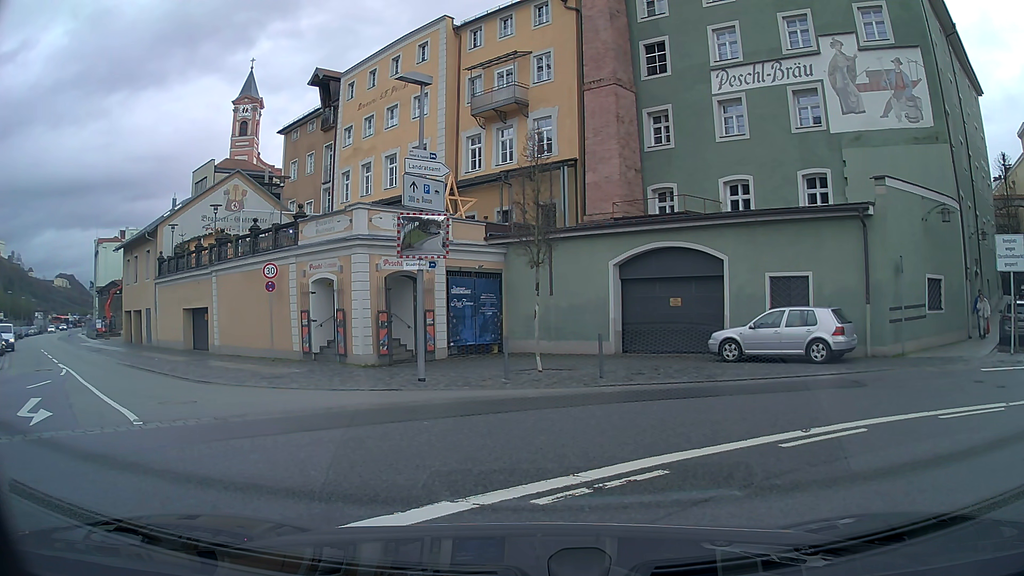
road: residential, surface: asphalt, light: Day
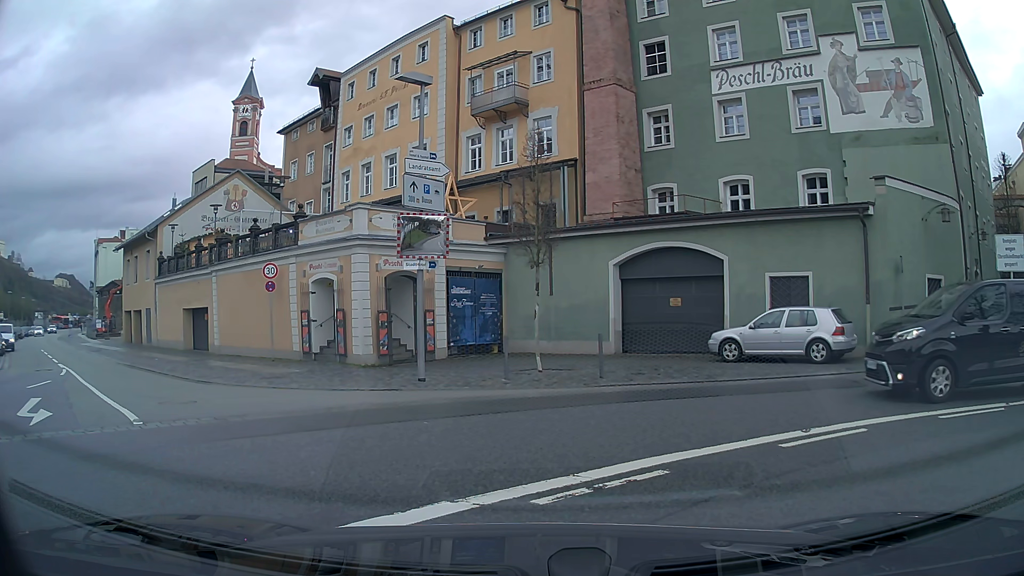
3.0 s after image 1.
(0.0, 0.0) m; 0°
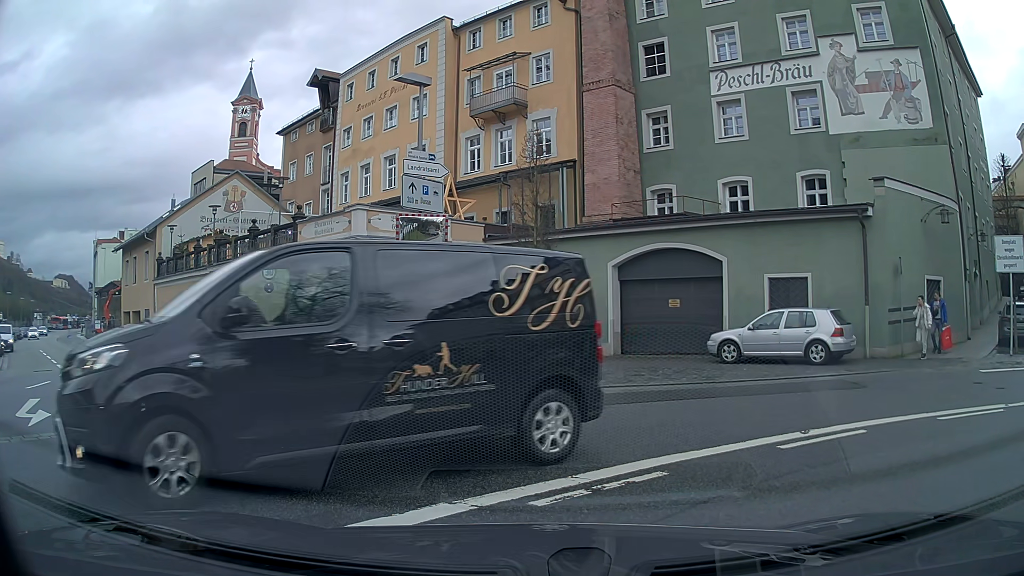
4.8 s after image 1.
(0.0, 0.0) m; 0°
(-2, +9) (-9, +17) (-15, +25) (-22, +32) (-28, +40) (-35, +47) (-41, +55) (-47, +63) (-53, +71) (-59, +79) m
